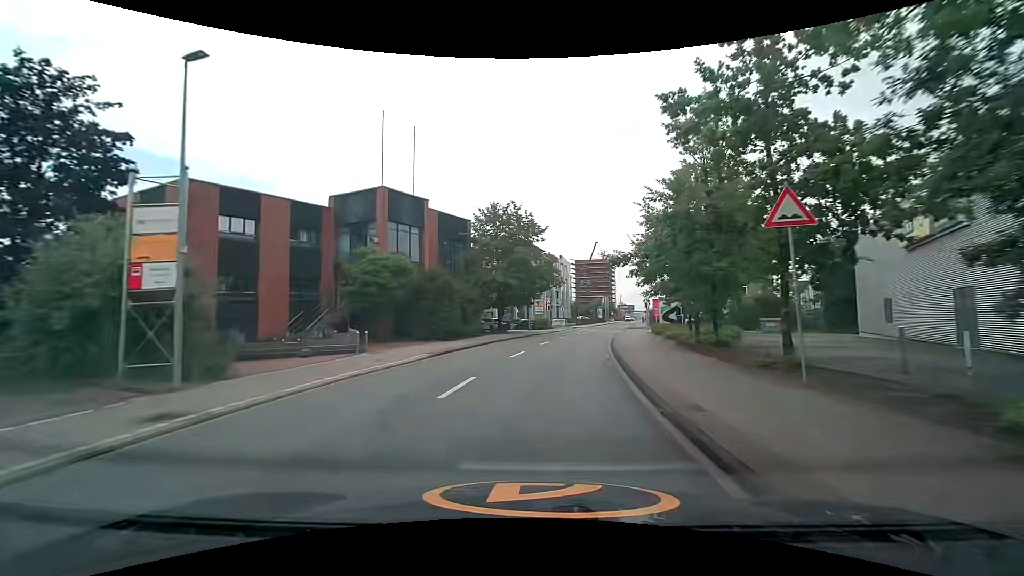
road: unclassified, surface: asphalt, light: Day
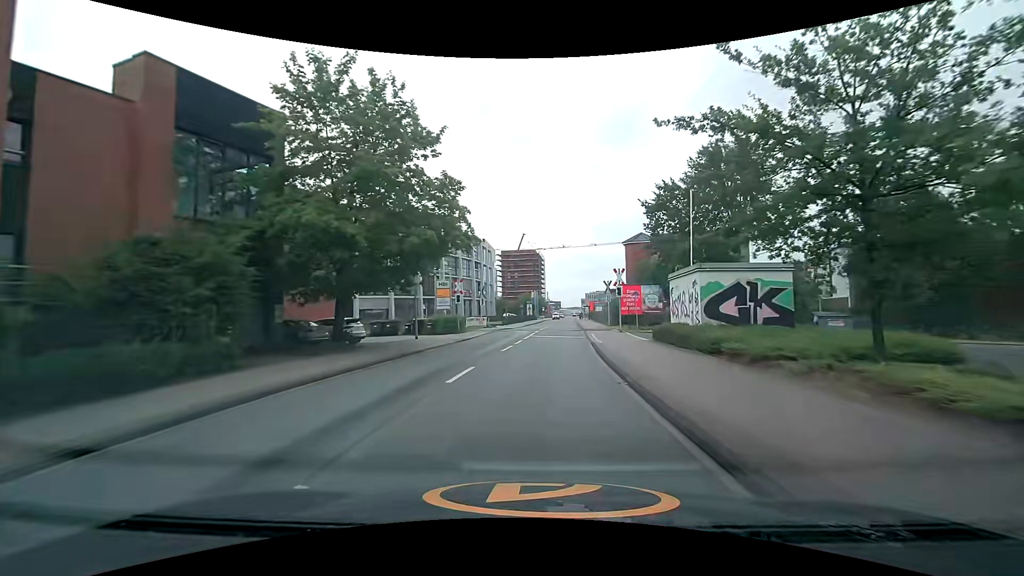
(+1.5, +24.7) m; +8°
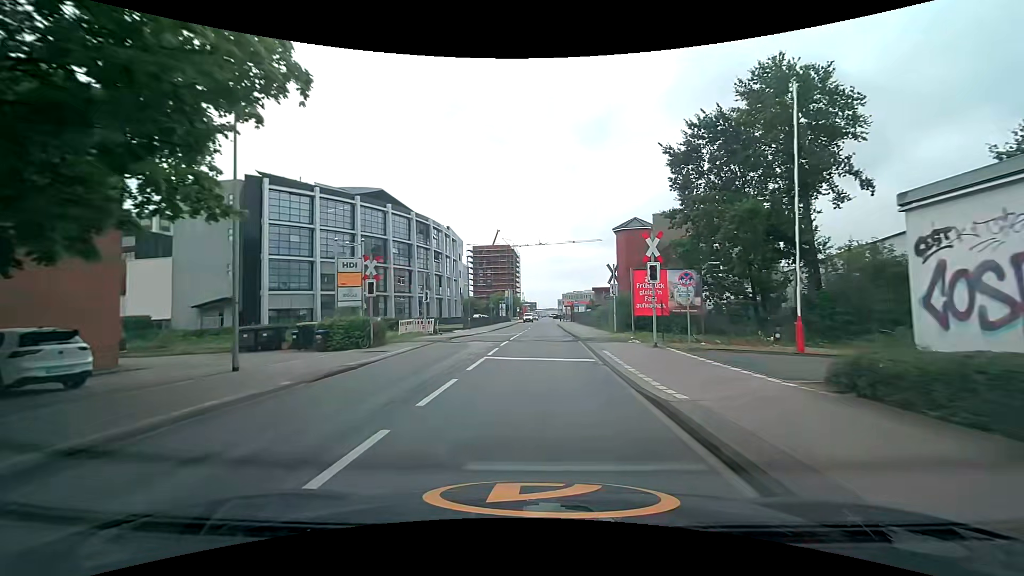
(+0.4, +15.6) m; +3°
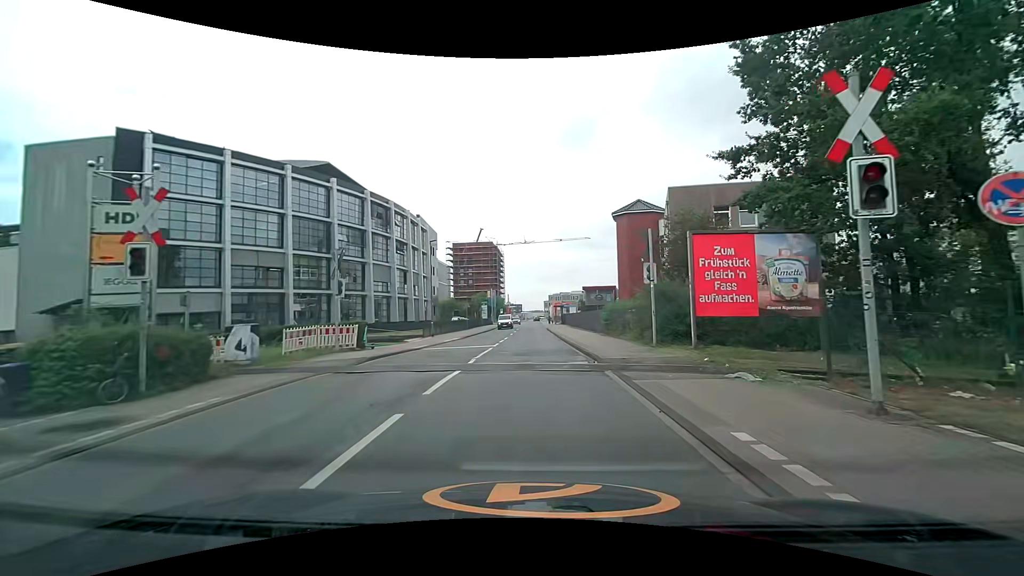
(+0.2, +12.5) m; +1°
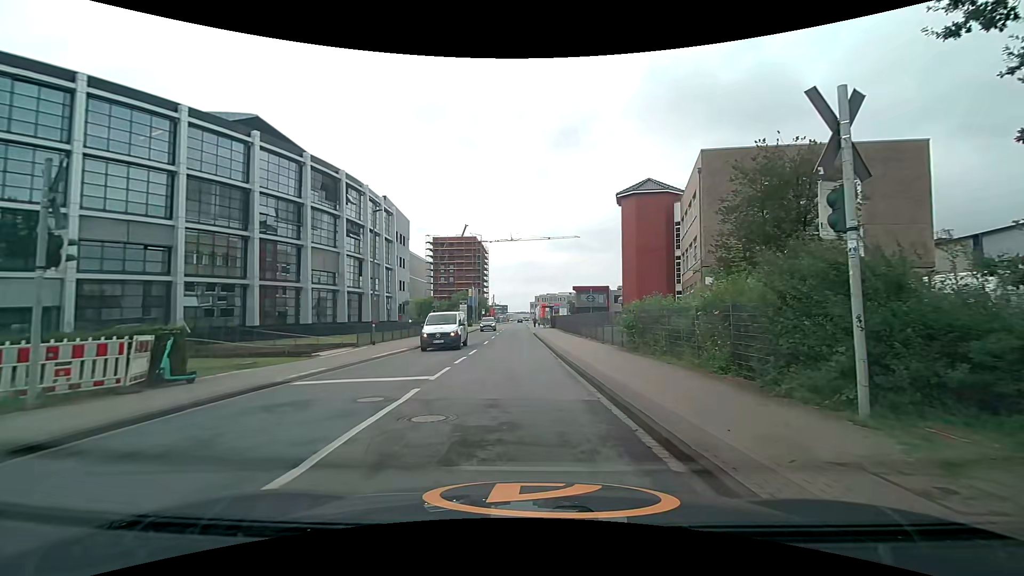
(+0.2, +11.3) m; +2°
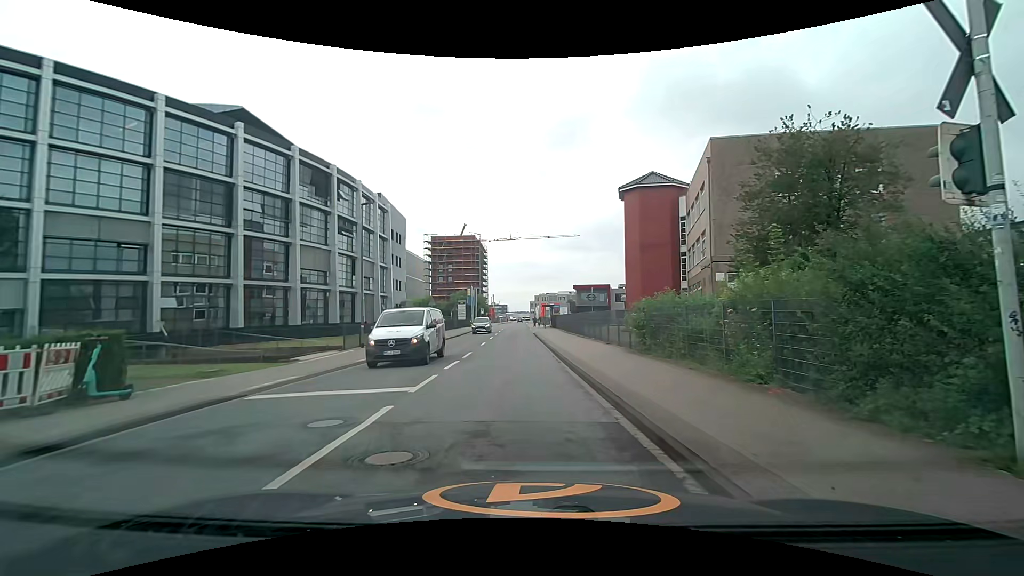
(0.0, +1.8) m; -2°
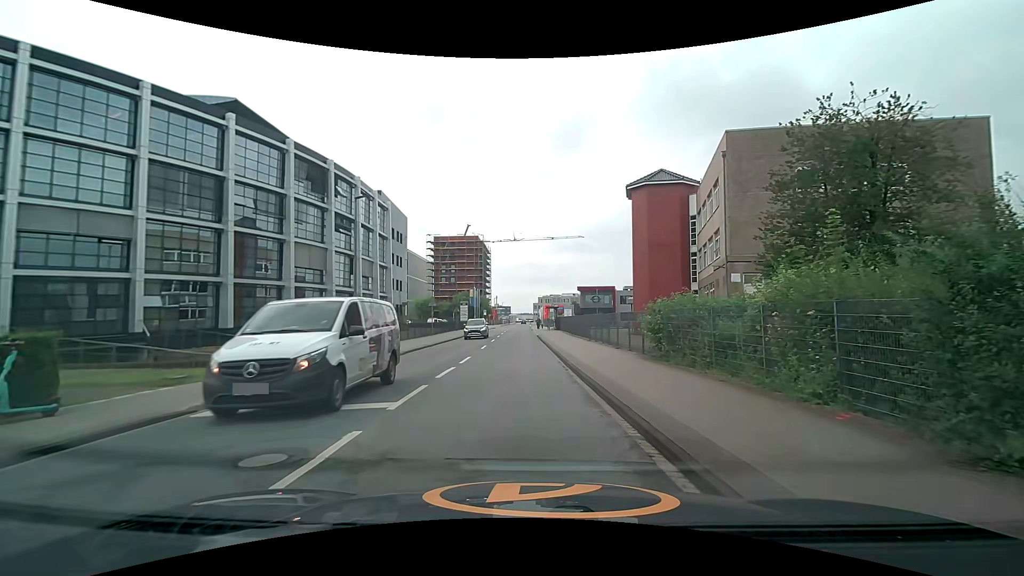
(+0.1, +1.7) m; +1°
